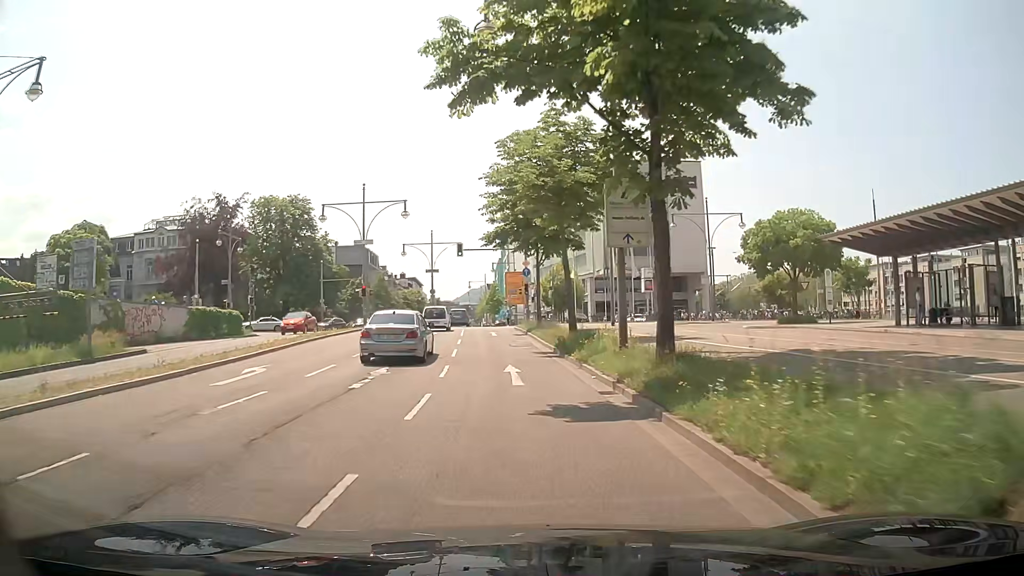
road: primary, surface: asphalt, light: Day
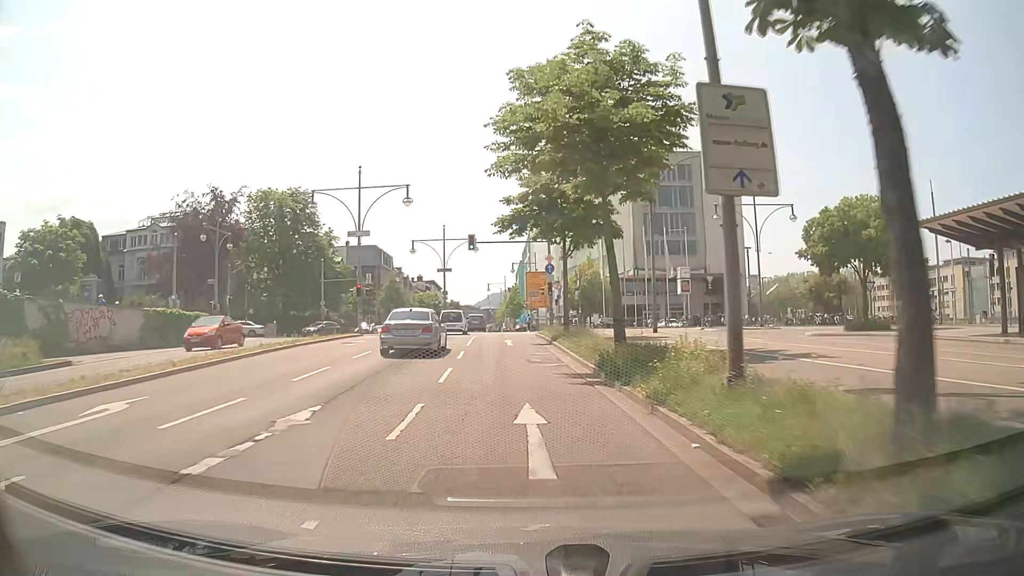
(-0.2, +7.3) m; -3°
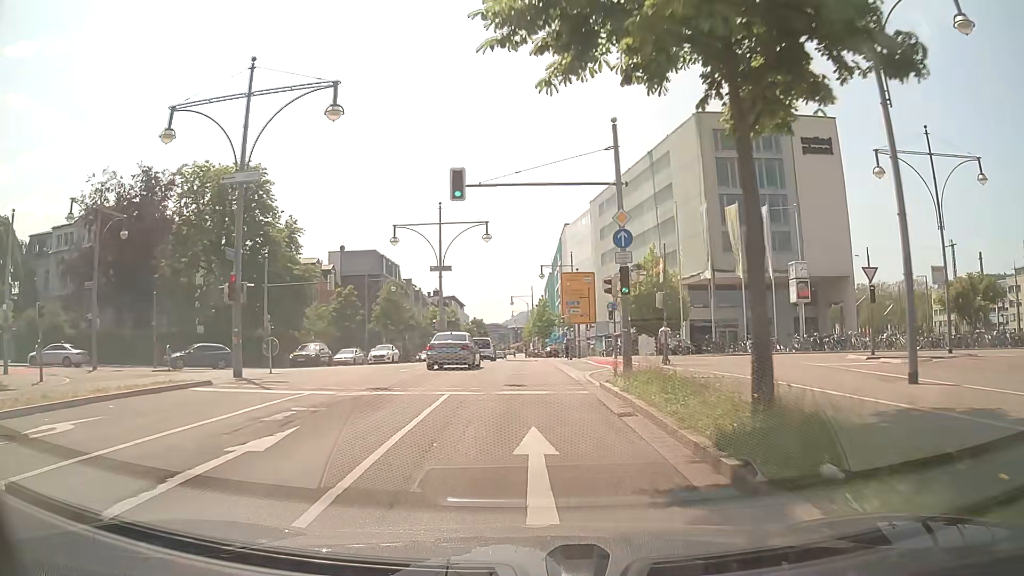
(-0.5, +21.6) m; -2°
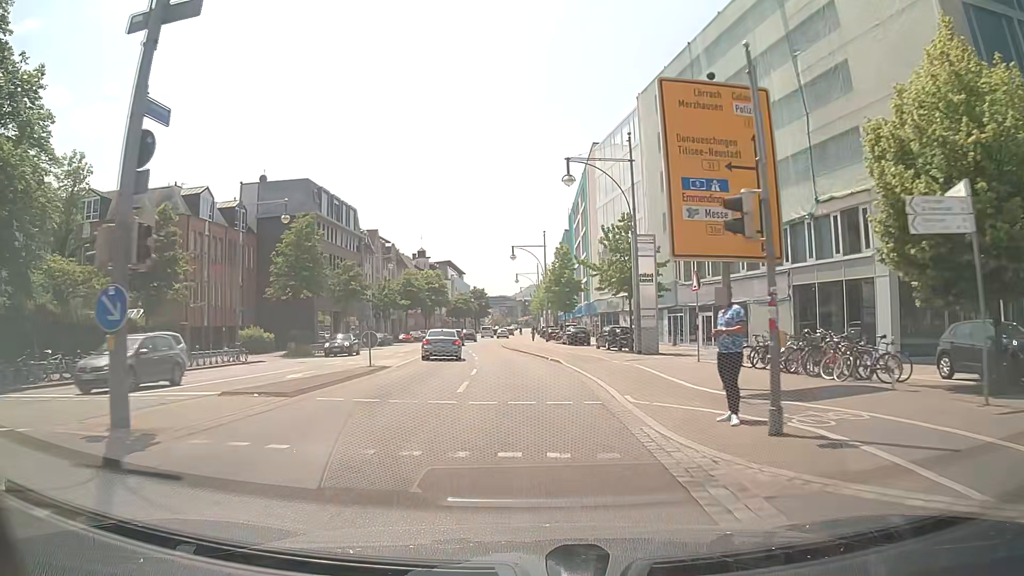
(+0.1, +35.7) m; 0°
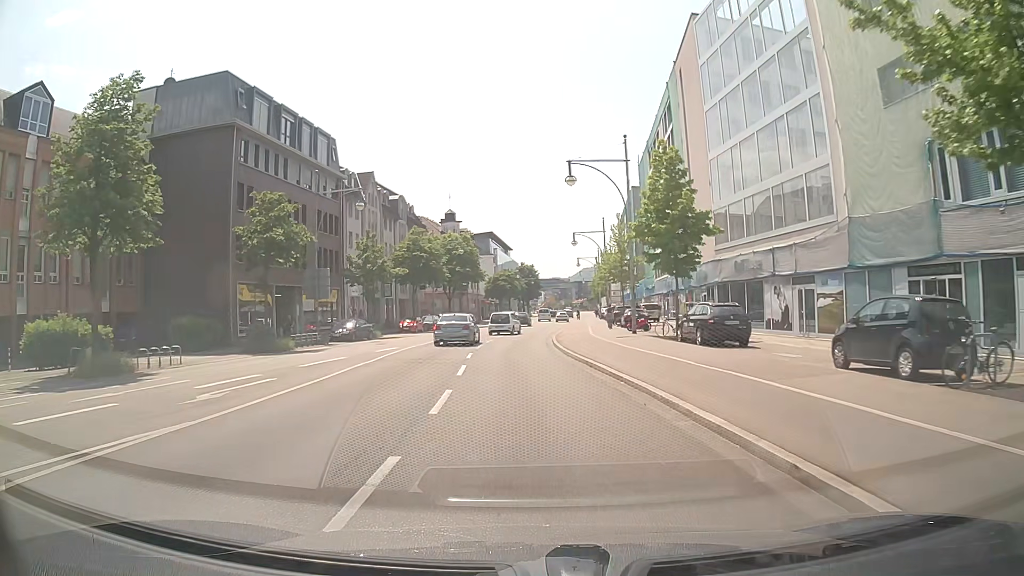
(-1.0, +29.0) m; -5°
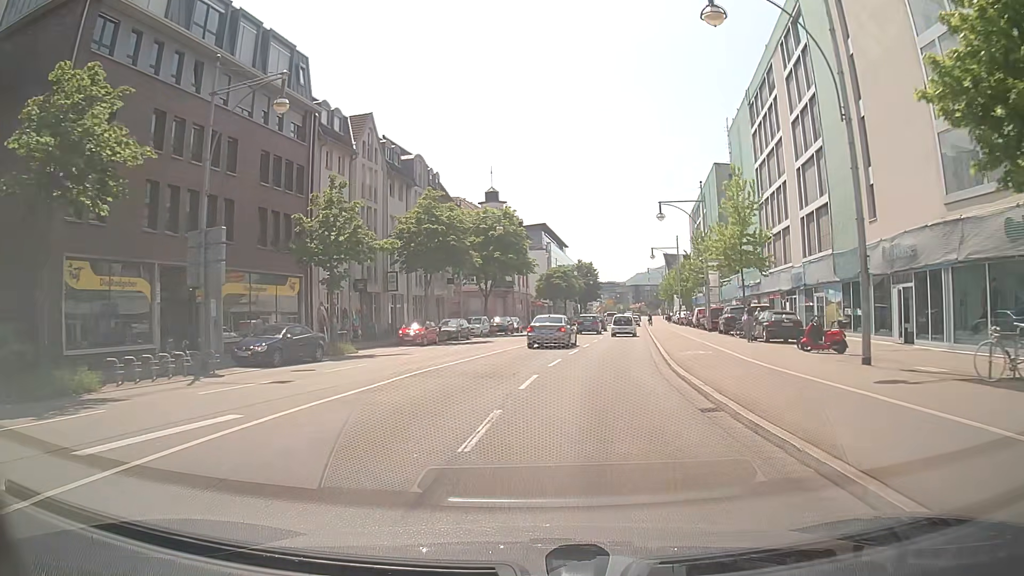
(-0.8, +20.7) m; -4°
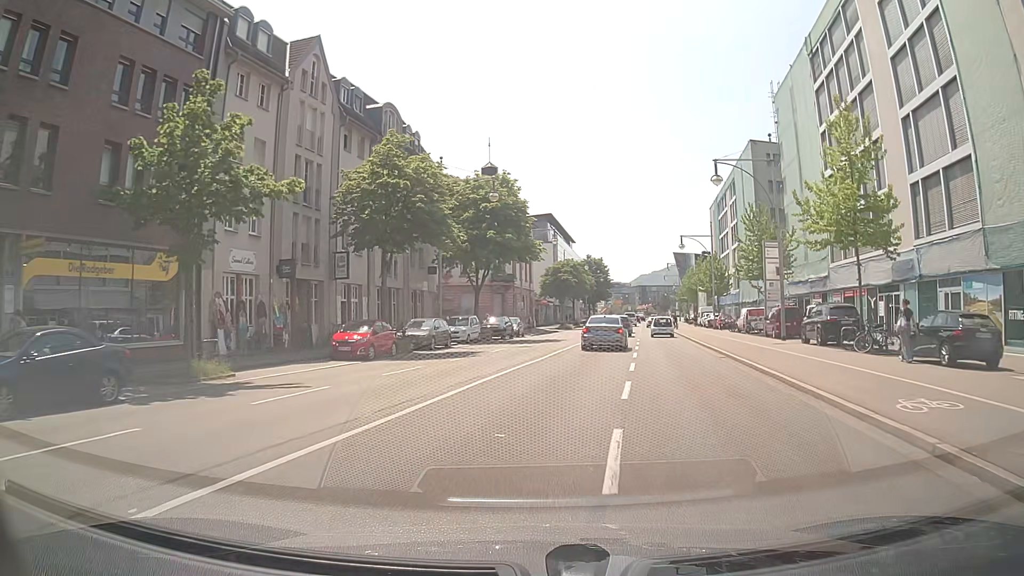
(-0.2, +13.7) m; -1°
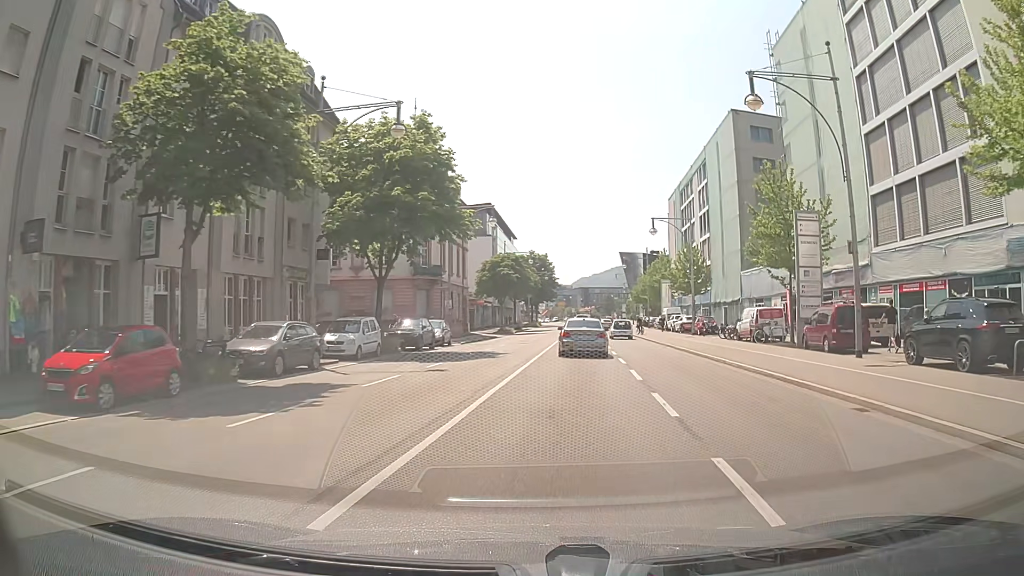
(+0.6, +13.7) m; +5°
(0, +10) (+1, +20) (+2, +30) (+3, +40) (+4, +50) (+5, +60) (+5, +70) (+6, +80) (+7, +90) (+8, +100) m
